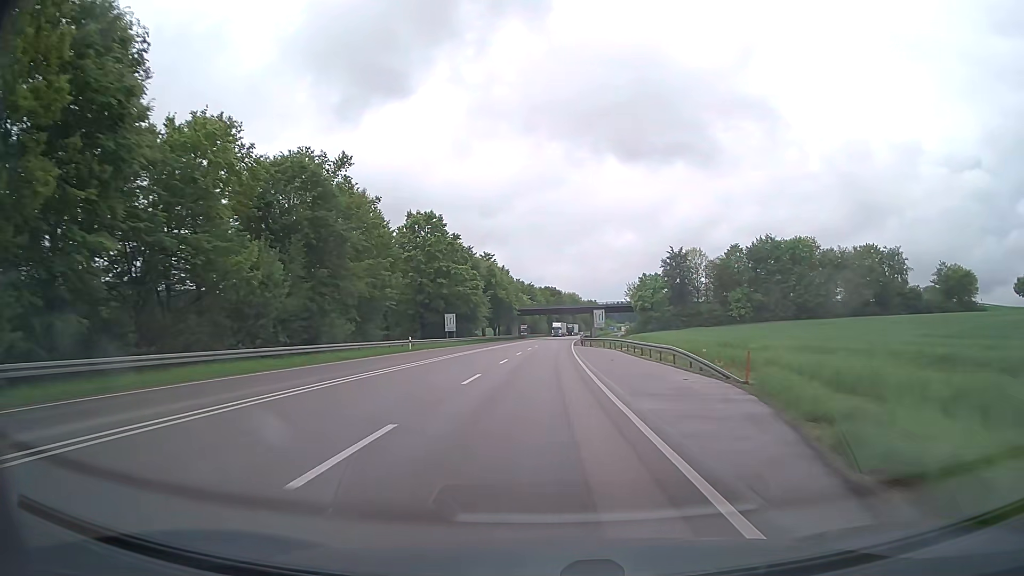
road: primary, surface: asphalt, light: Day
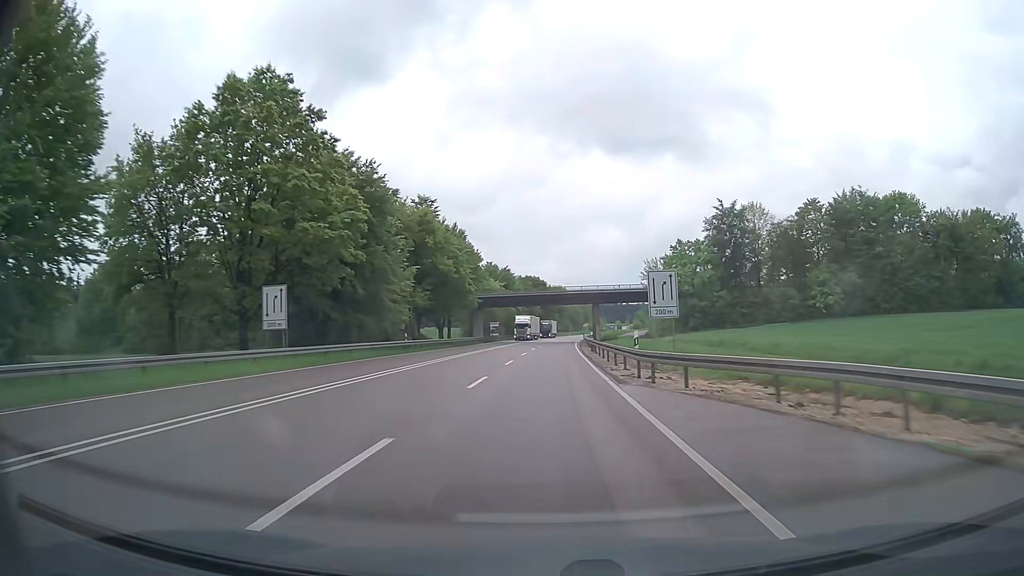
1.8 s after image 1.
(+0.7, +49.4) m; +2°
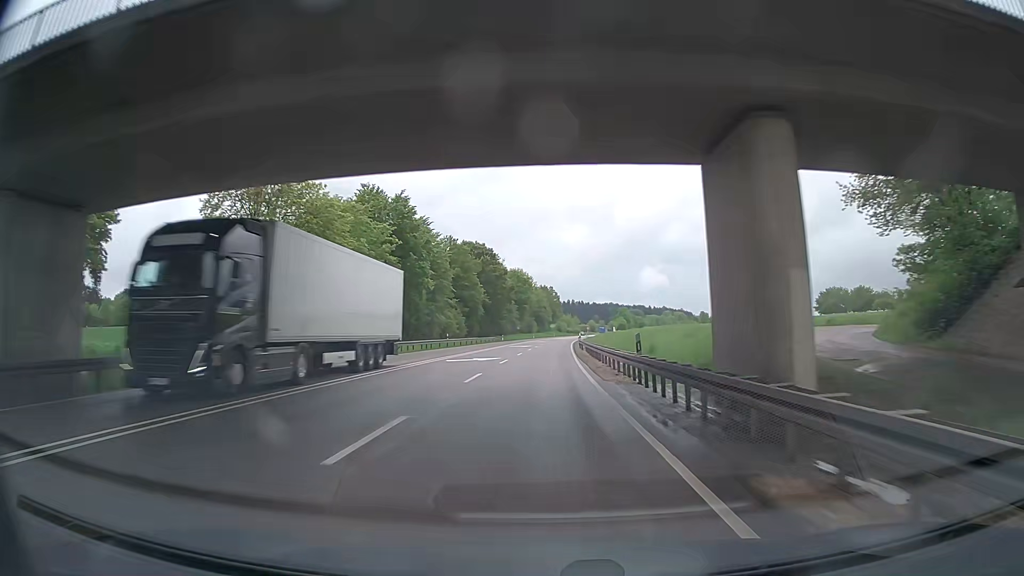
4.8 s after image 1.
(+2.5, +81.8) m; +3°
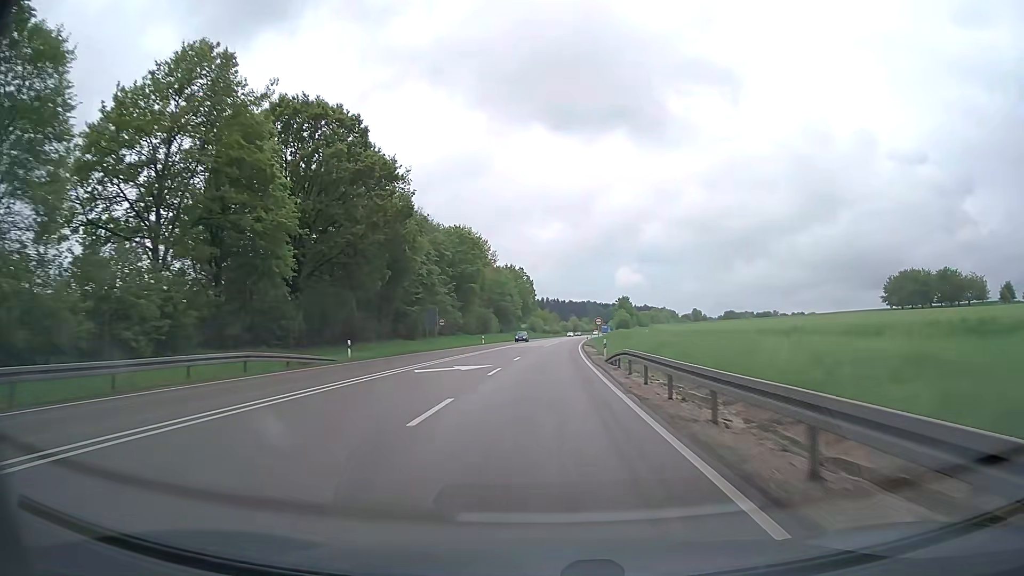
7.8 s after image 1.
(+1.6, +81.2) m; +2°
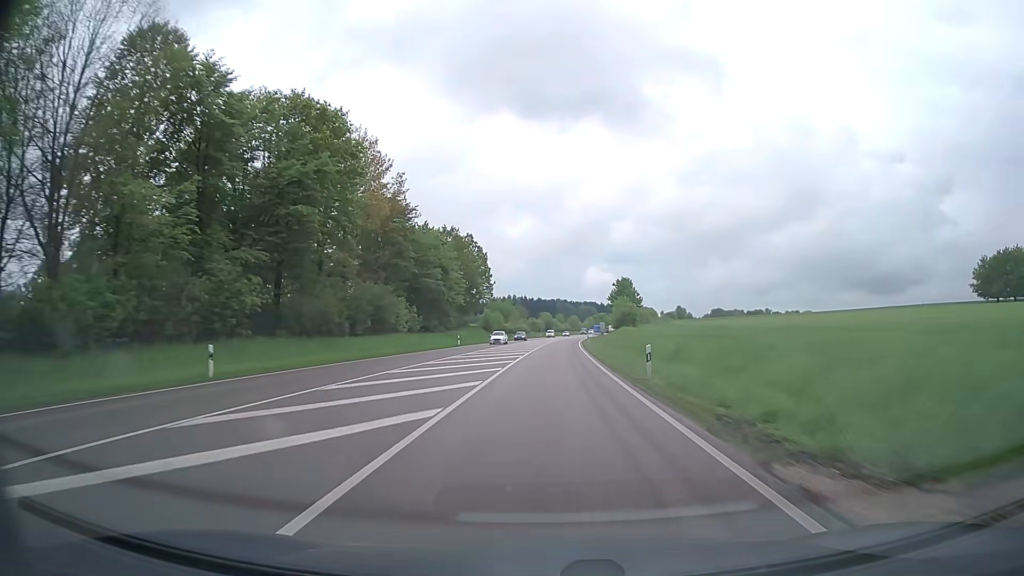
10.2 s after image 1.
(+1.6, +64.9) m; +3°
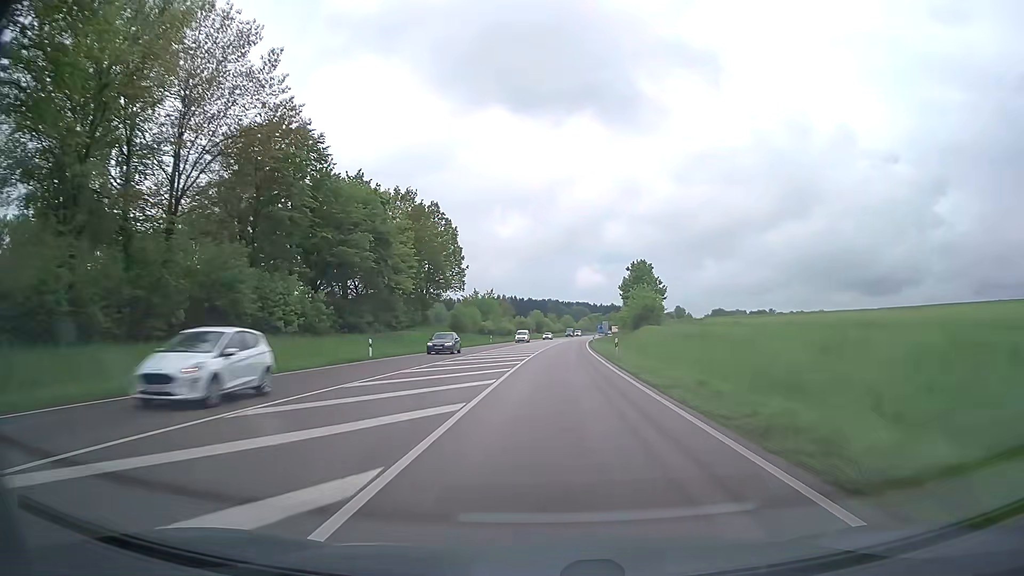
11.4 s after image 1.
(+0.2, +32.3) m; +1°
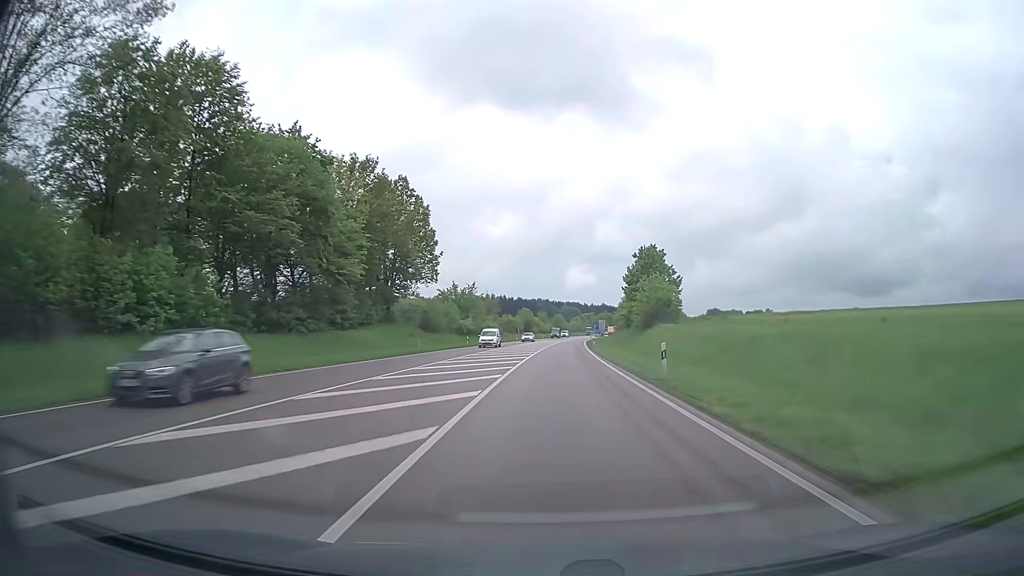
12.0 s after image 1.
(+0.1, +16.1) m; +1°
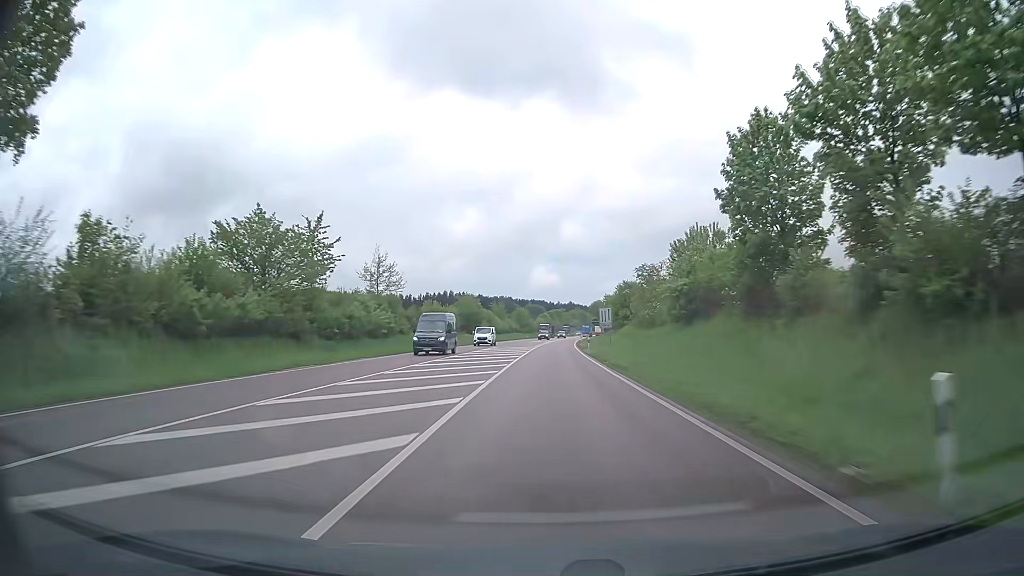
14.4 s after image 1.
(+1.7, +64.4) m; +3°
(0, +10) (0, +20) (0, +30) (+1, +40) (+1, +50) (+1, +60) (+2, +70) (+2, +80) (+3, +90) (+3, +100) m
